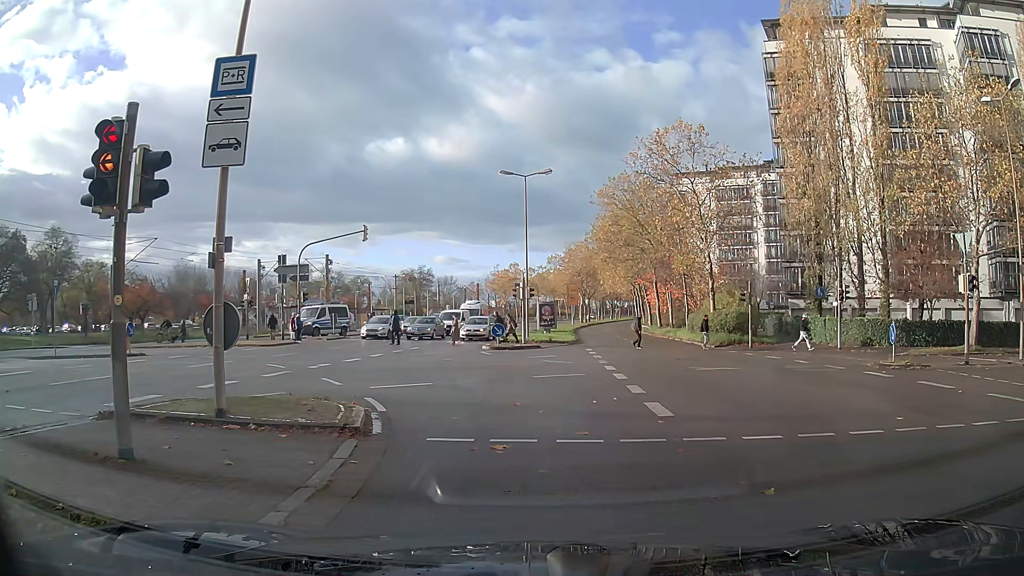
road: secondary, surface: asphalt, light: Day
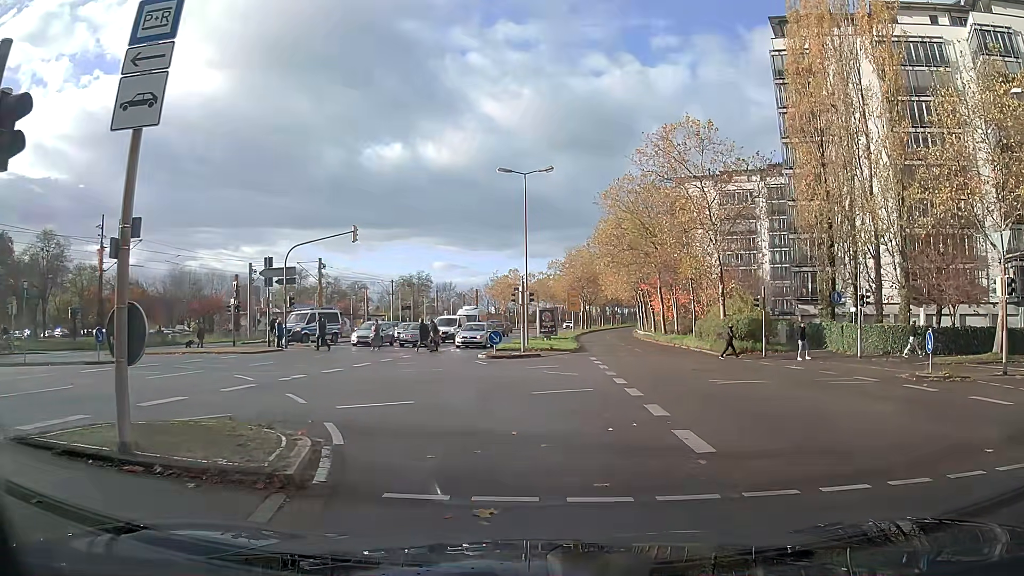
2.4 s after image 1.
(0.0, +2.4) m; 0°
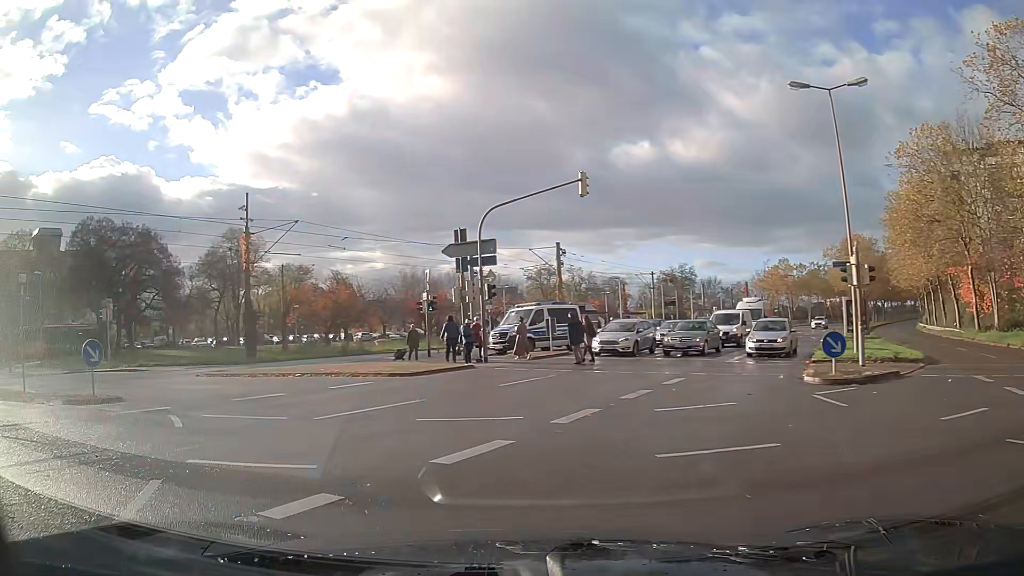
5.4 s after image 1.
(-2.5, +12.7) m; -27°
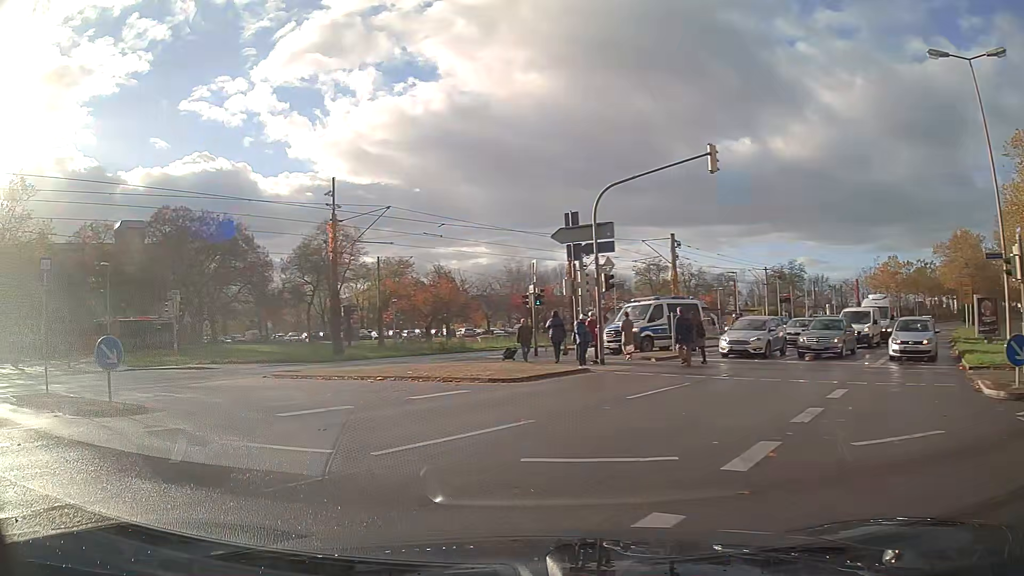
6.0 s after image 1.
(-0.3, +3.2) m; -9°
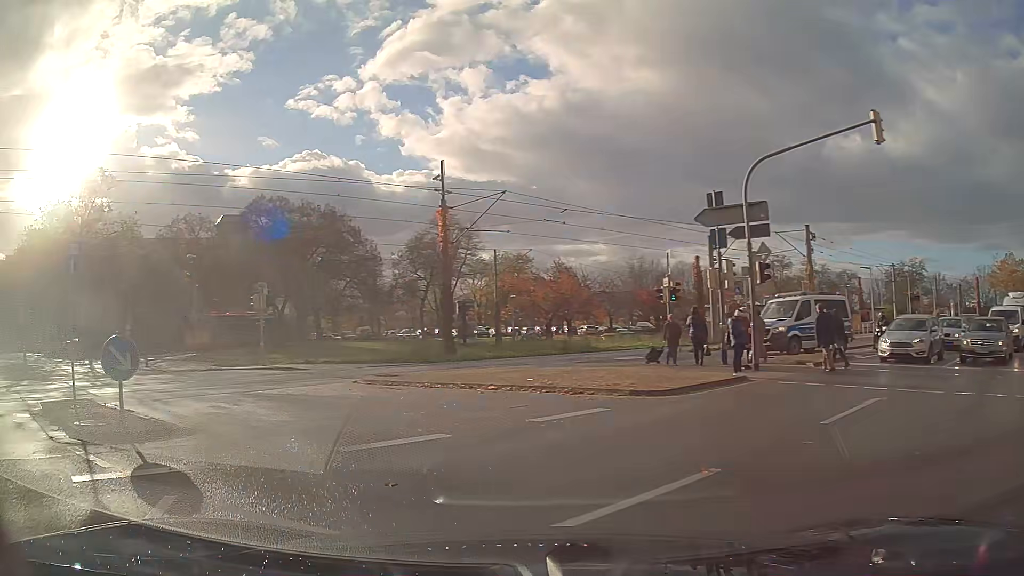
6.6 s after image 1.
(-0.3, +3.2) m; -10°
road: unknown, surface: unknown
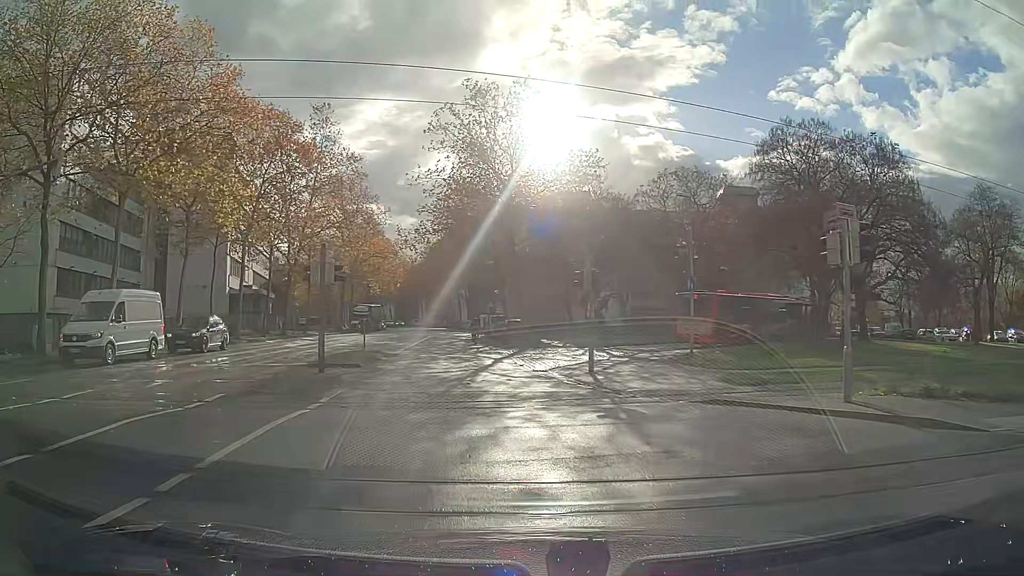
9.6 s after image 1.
(-5.9, +14.7) m; -38°
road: residential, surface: asphalt
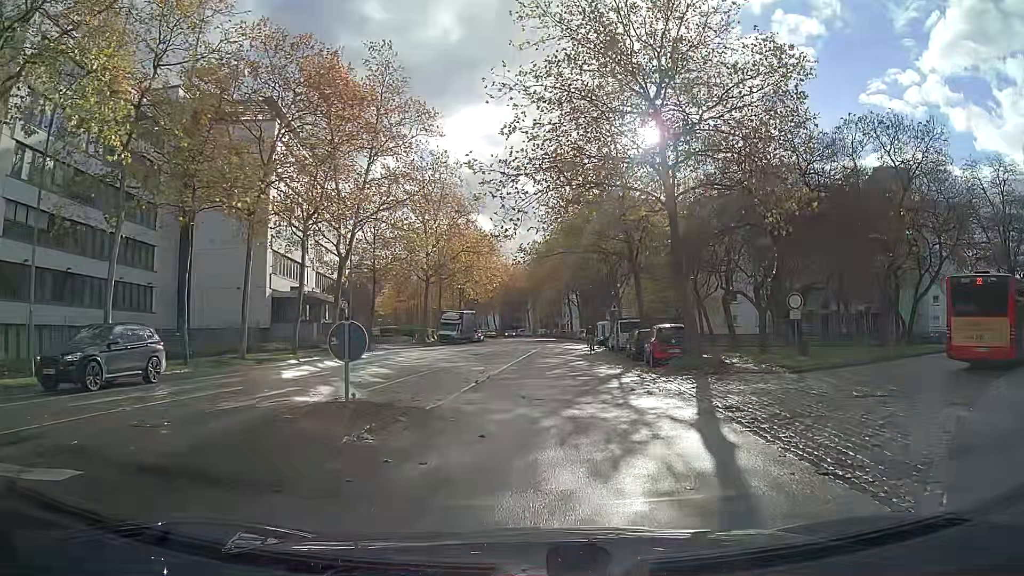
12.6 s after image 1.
(-1.5, +15.9) m; -7°
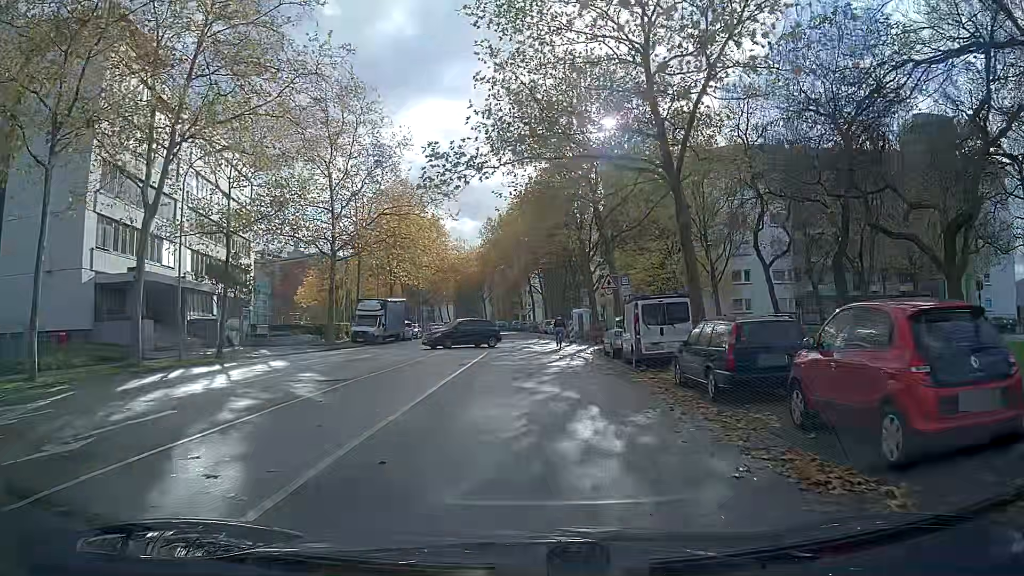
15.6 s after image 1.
(+0.5, +19.4) m; +2°
(0, +10) (0, +20) (0, +30) (0, +40) (0, +50) (0, +60) (-1, +70) (-2, +80) (-3, +90) (-4, +100) m
